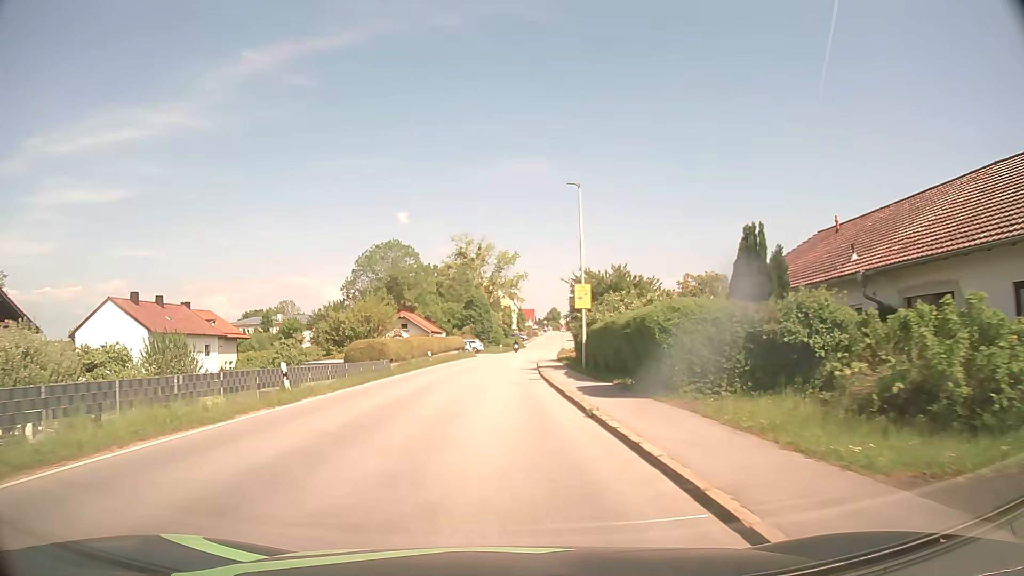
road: secondary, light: Day
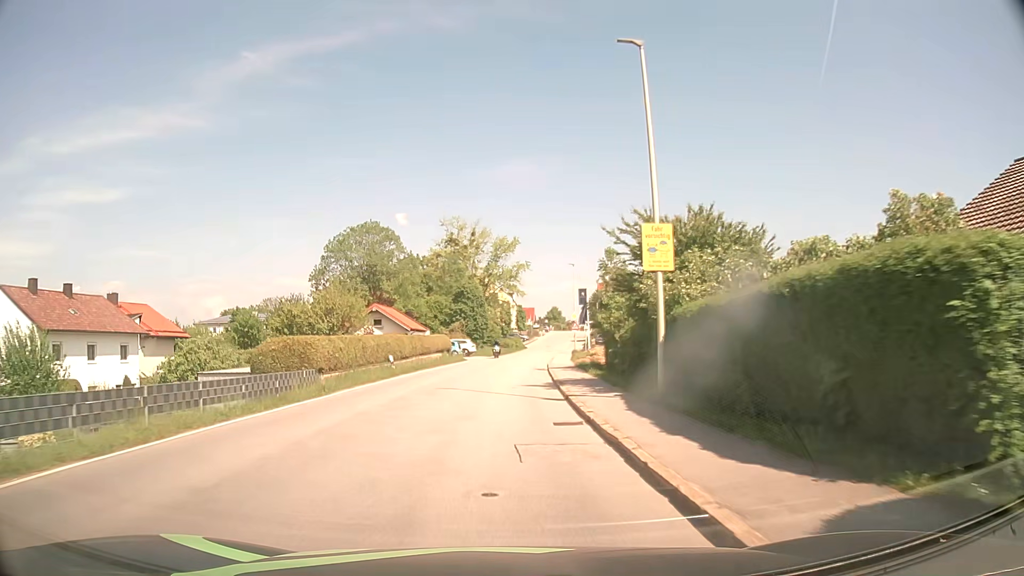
(0.0, +15.0) m; 0°
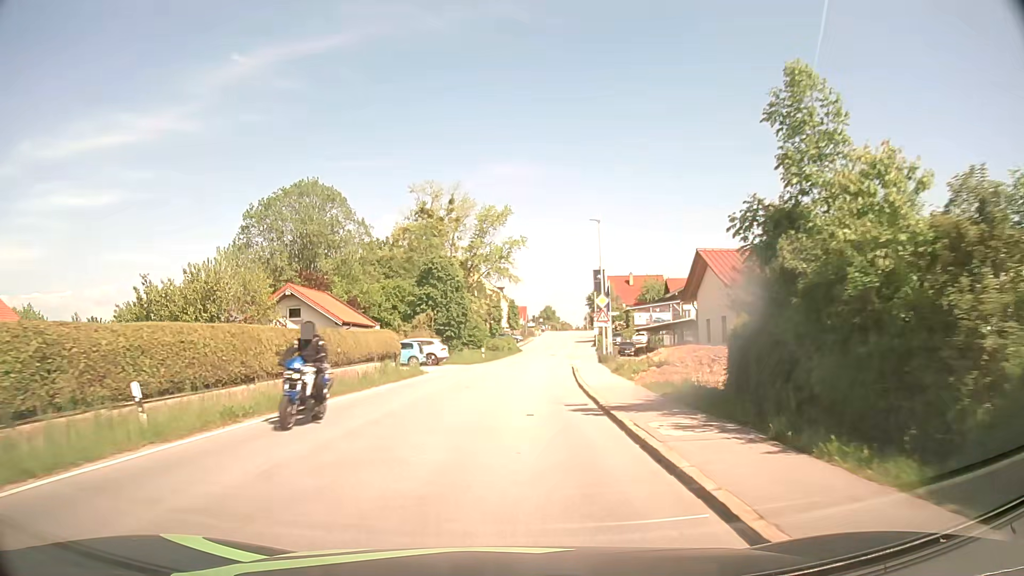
(0.0, +22.4) m; 0°
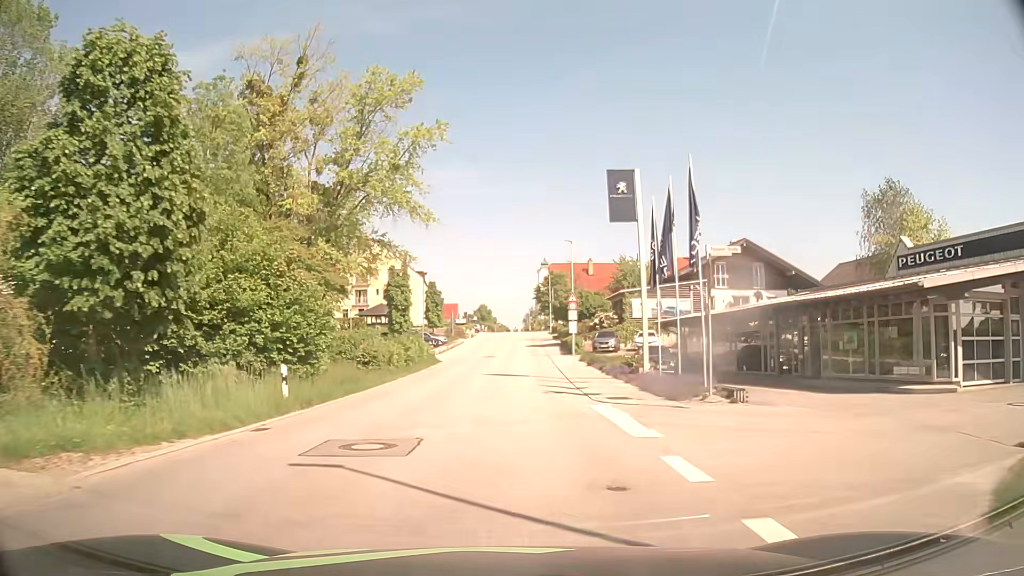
(+1.7, +37.1) m; +5°
